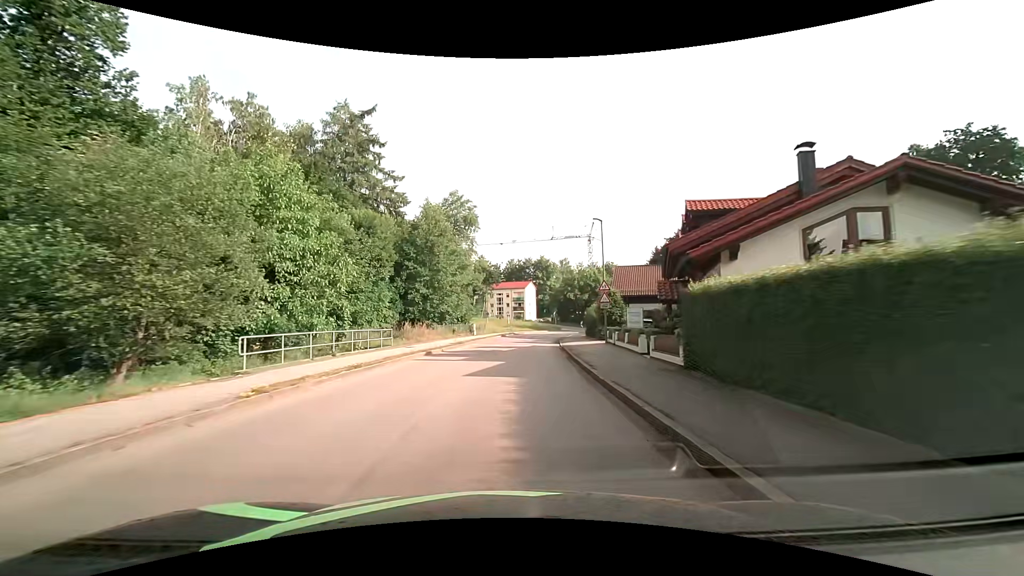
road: unclassified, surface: asphalt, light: Day
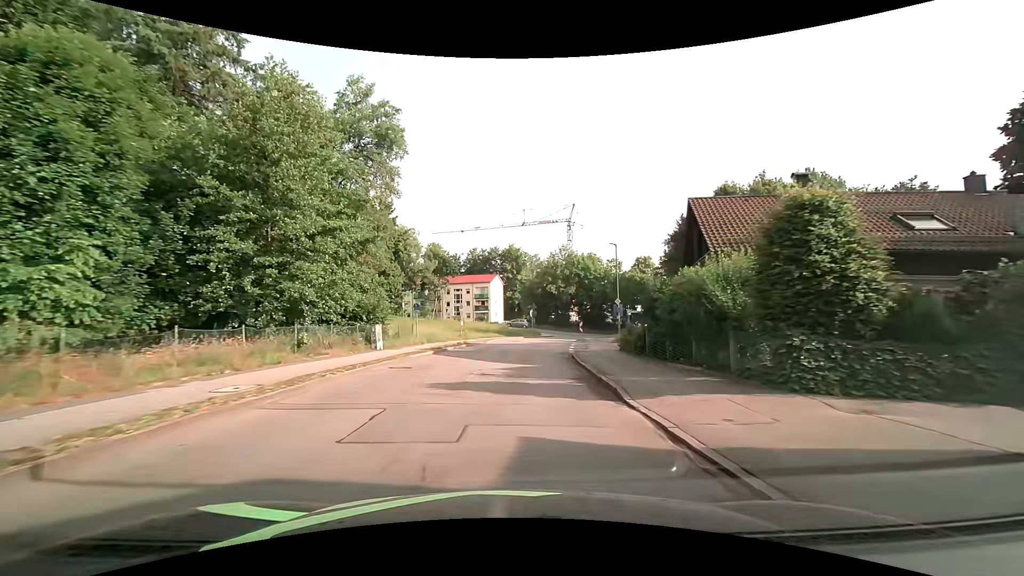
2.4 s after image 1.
(+0.9, +29.5) m; +4°
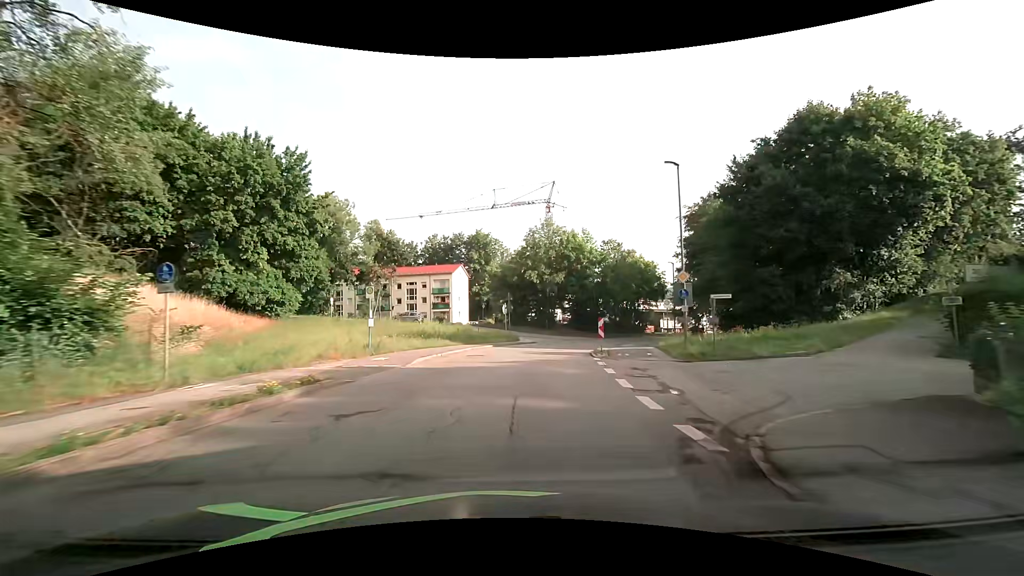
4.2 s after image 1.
(+0.6, +21.9) m; +3°
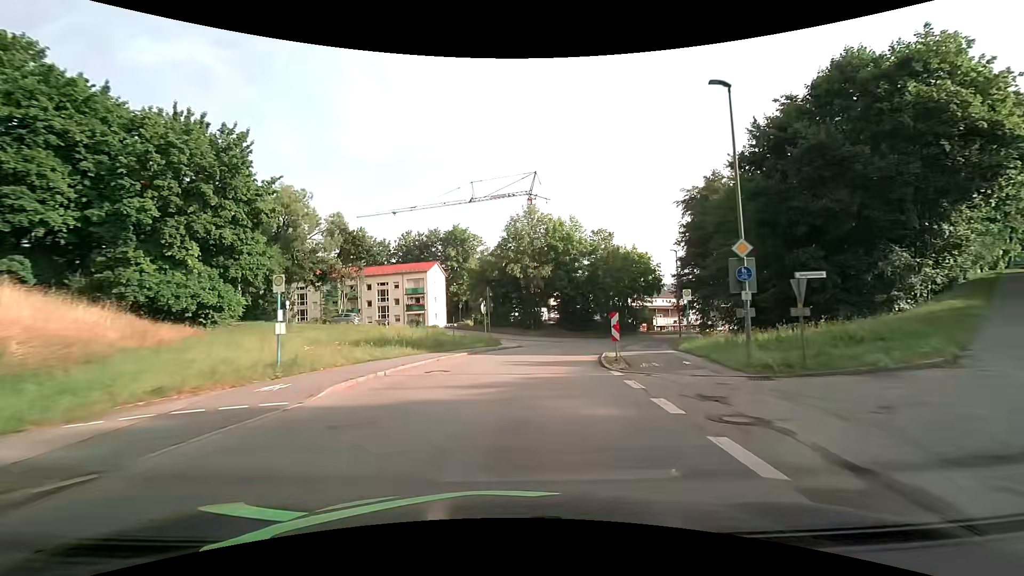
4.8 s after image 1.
(+0.1, +7.2) m; +2°
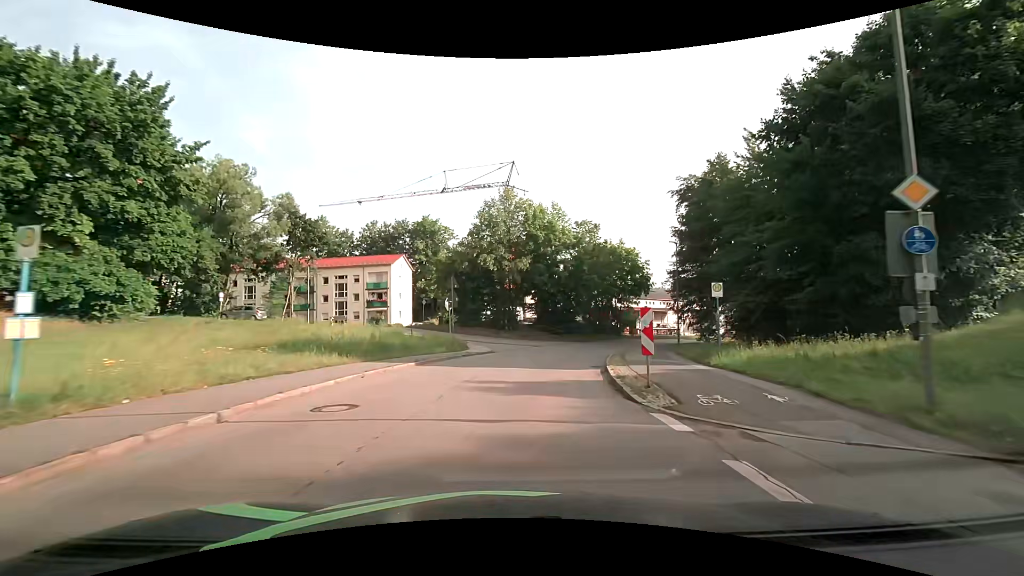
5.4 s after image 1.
(+0.1, +7.1) m; +3°
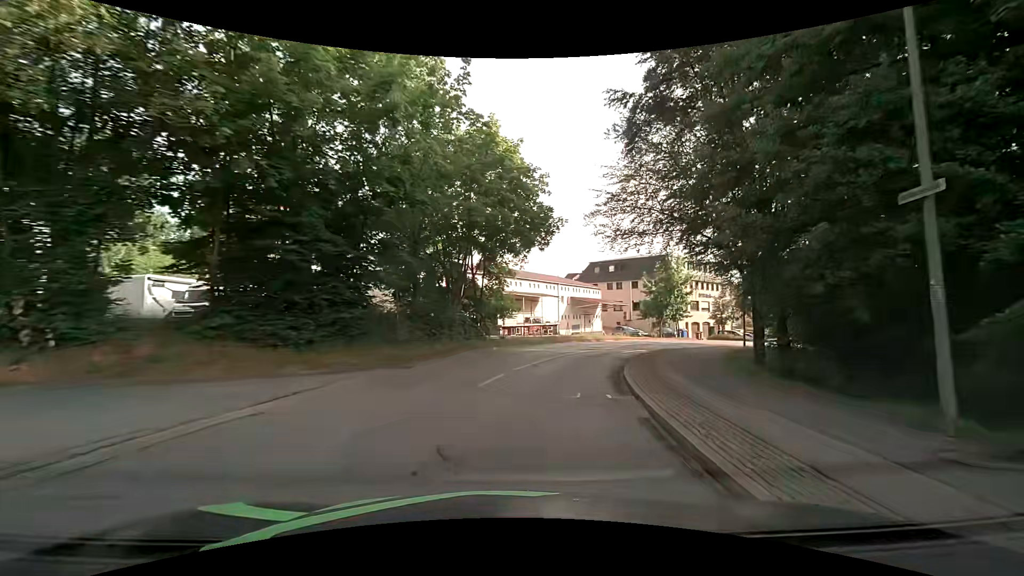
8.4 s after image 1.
(+5.4, +34.1) m; +19°
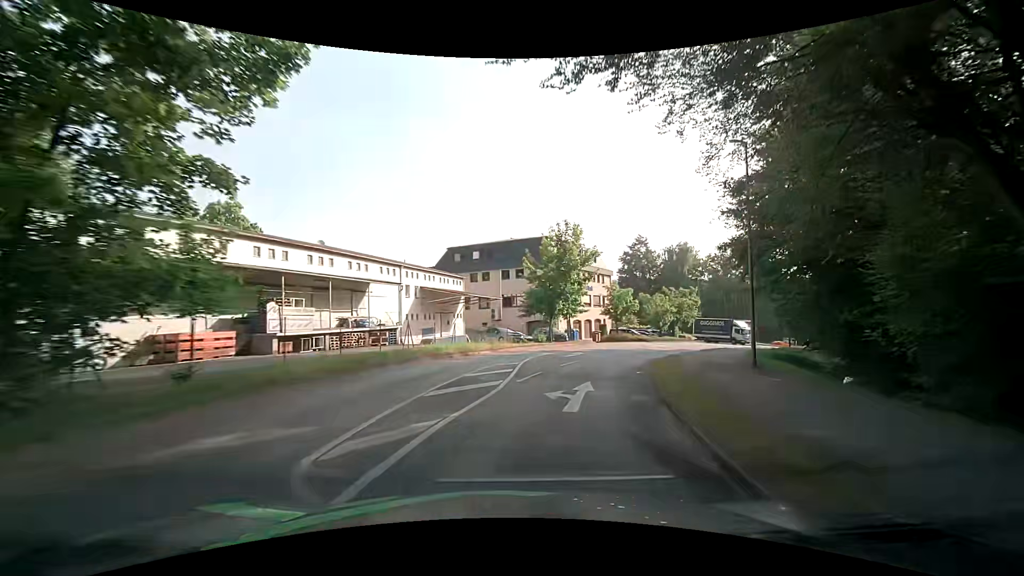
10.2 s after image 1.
(+2.5, +20.0) m; +15°
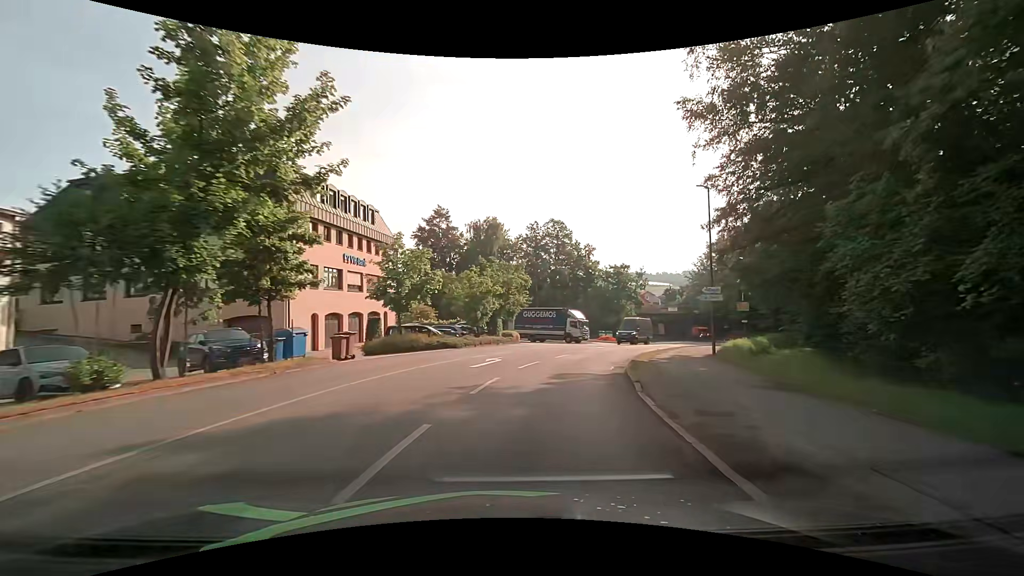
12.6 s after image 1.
(+5.9, +25.6) m; +24°
(+1, +10) (+2, +20) (+6, +29) (+10, +38) (+15, +47) (+21, +55) (+26, +64) (+30, +73) (+33, +82) (+35, +92) m
